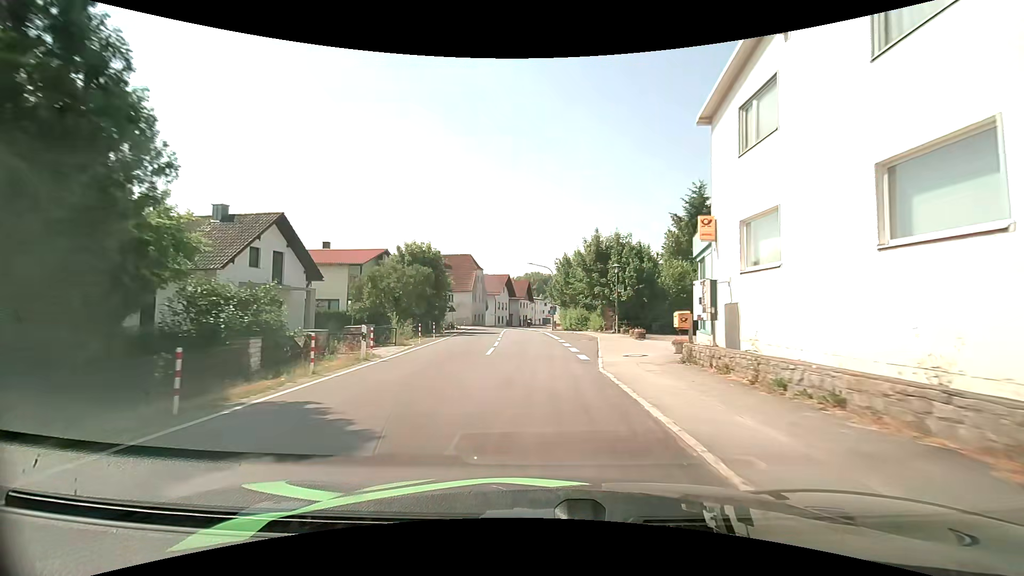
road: secondary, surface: asphalt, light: Day
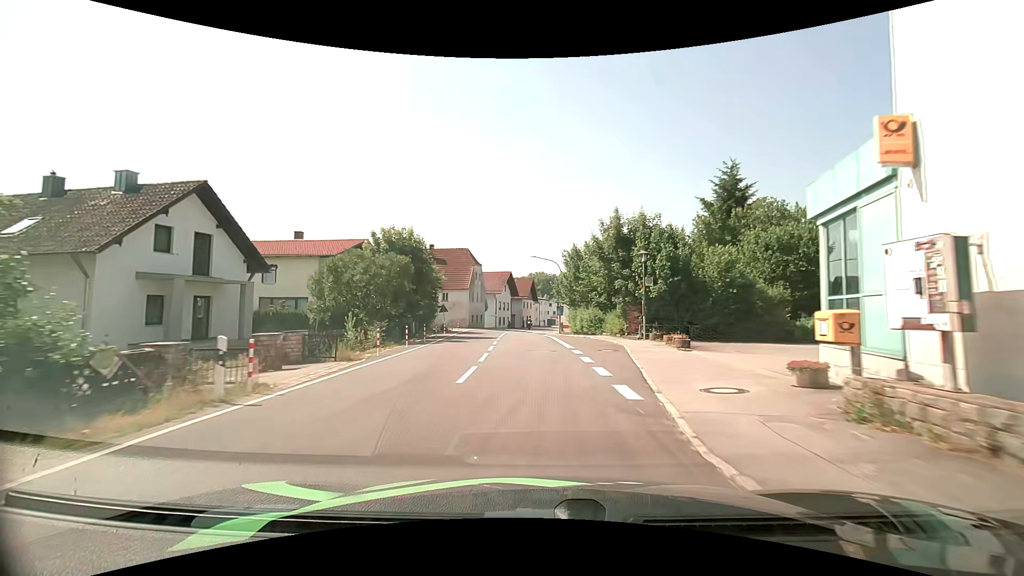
(0.0, +7.0) m; 0°
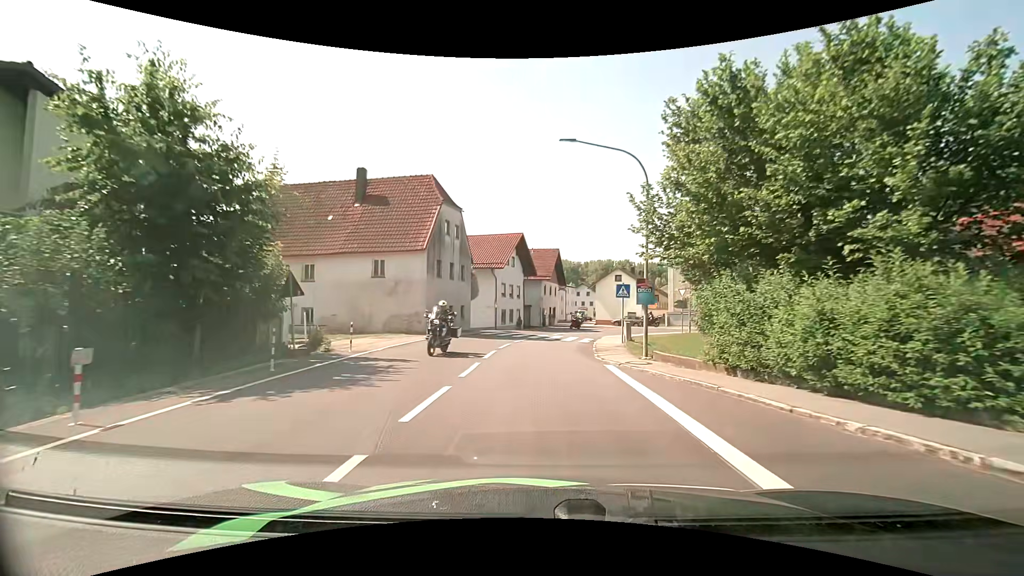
(-0.8, +30.6) m; -2°
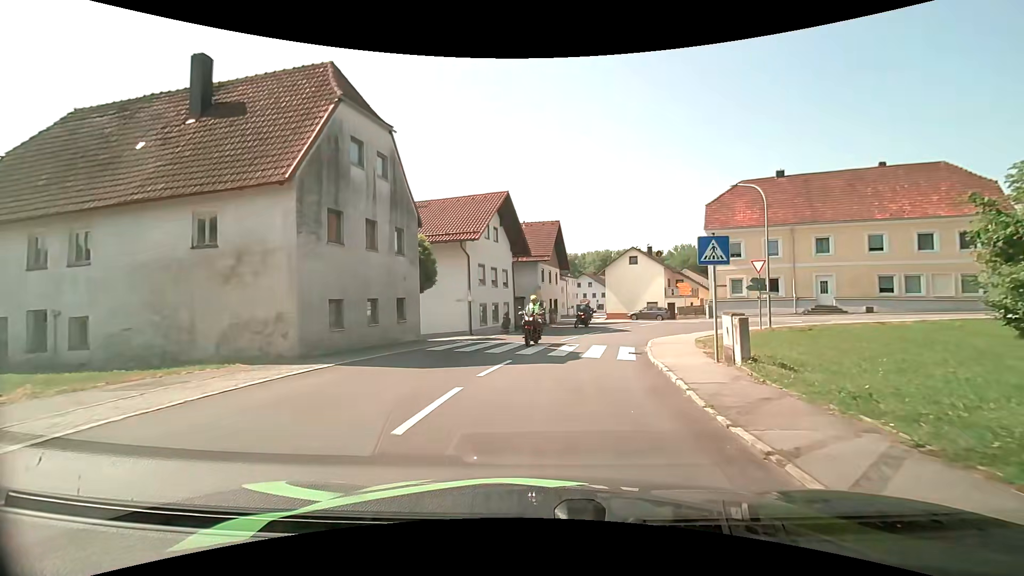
(-0.1, +14.1) m; 0°
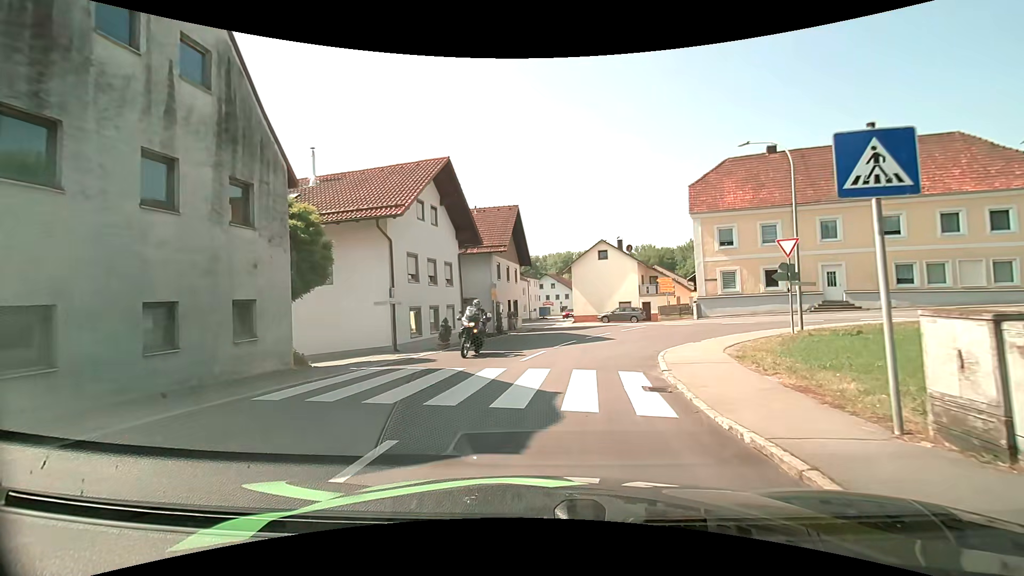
(+0.3, +7.5) m; +4°
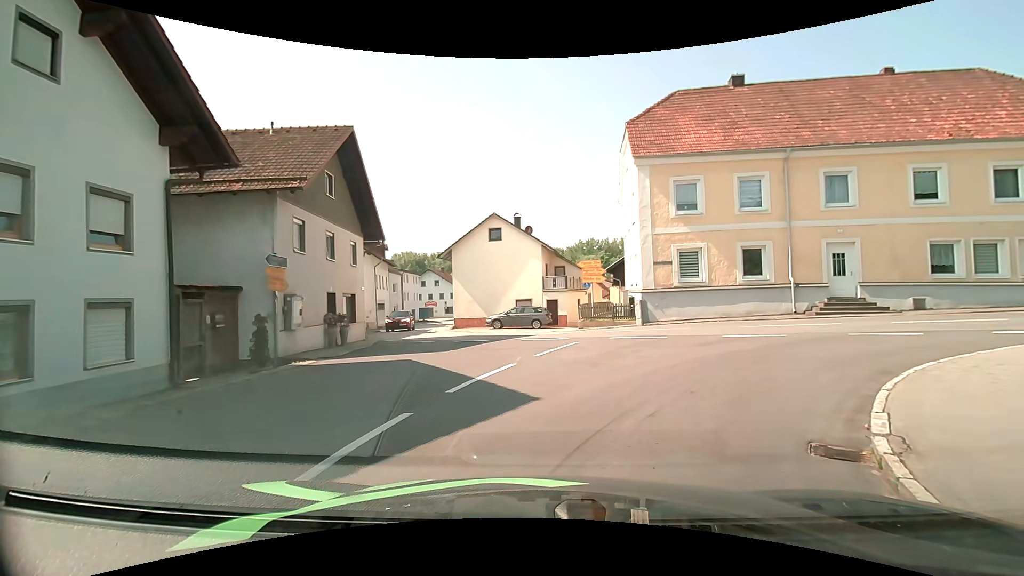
(+1.2, +14.5) m; +12°
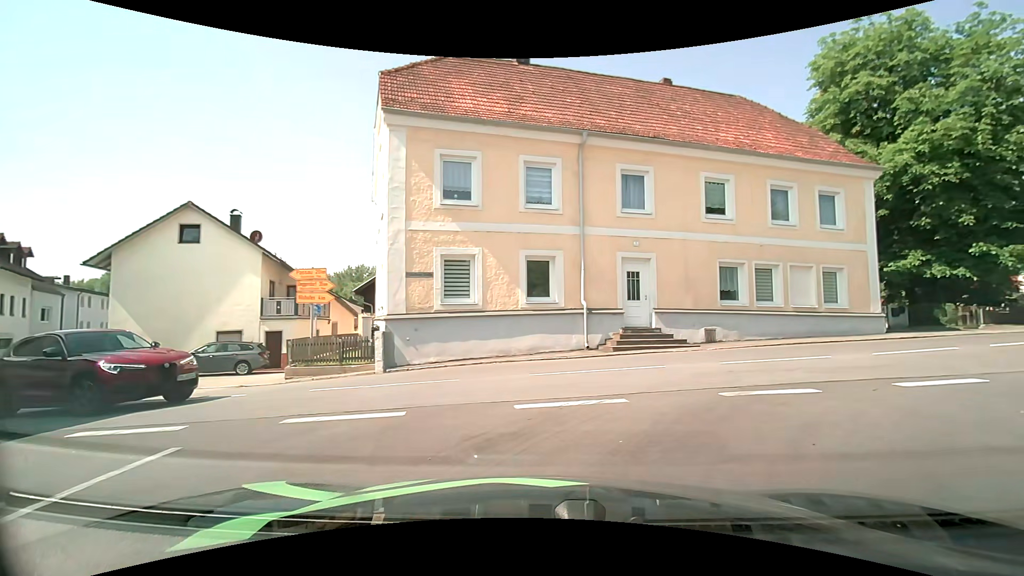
(+1.5, +8.0) m; +25°
